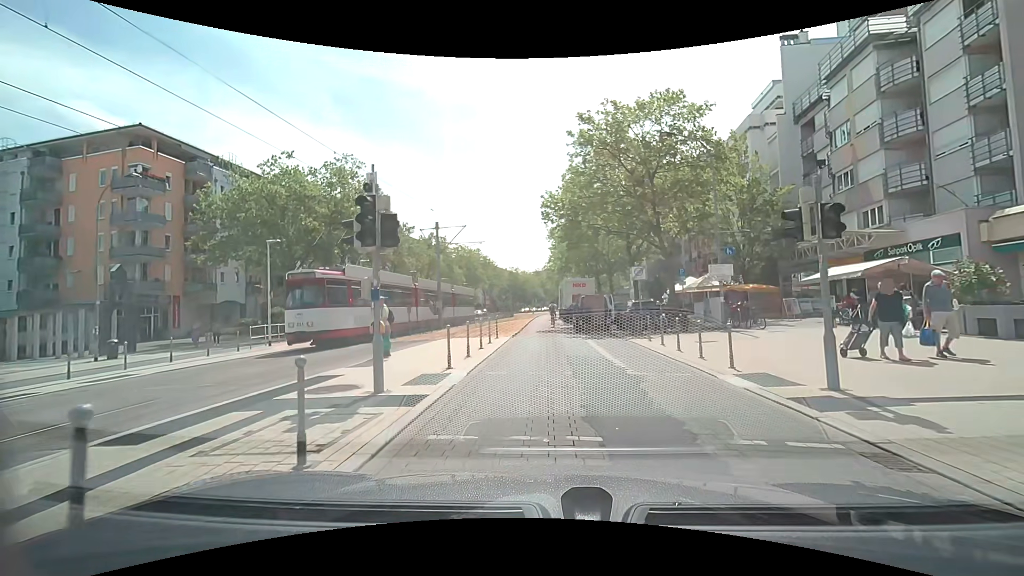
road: tertiary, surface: paving_stones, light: Day
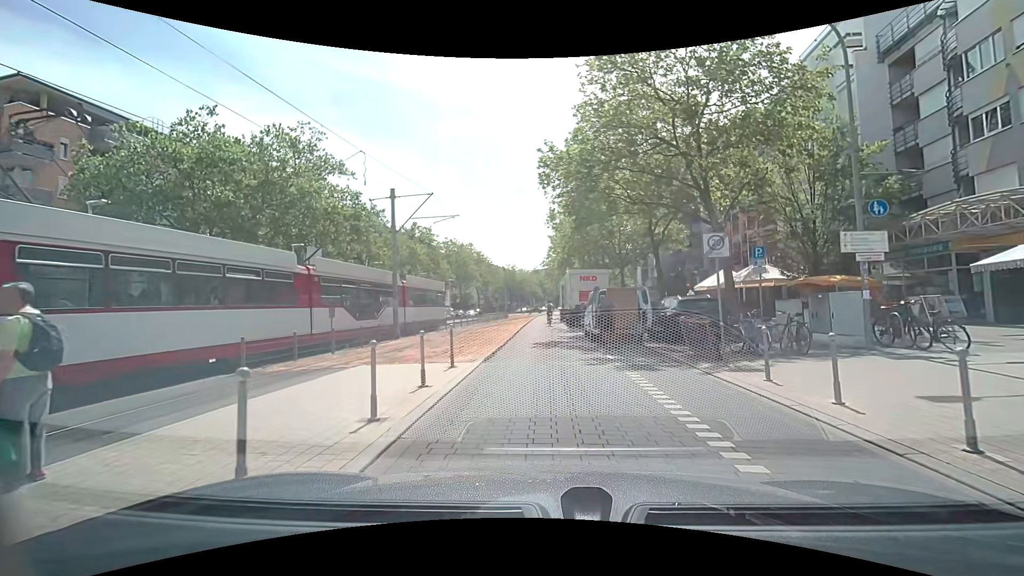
(0.0, +9.8) m; 0°
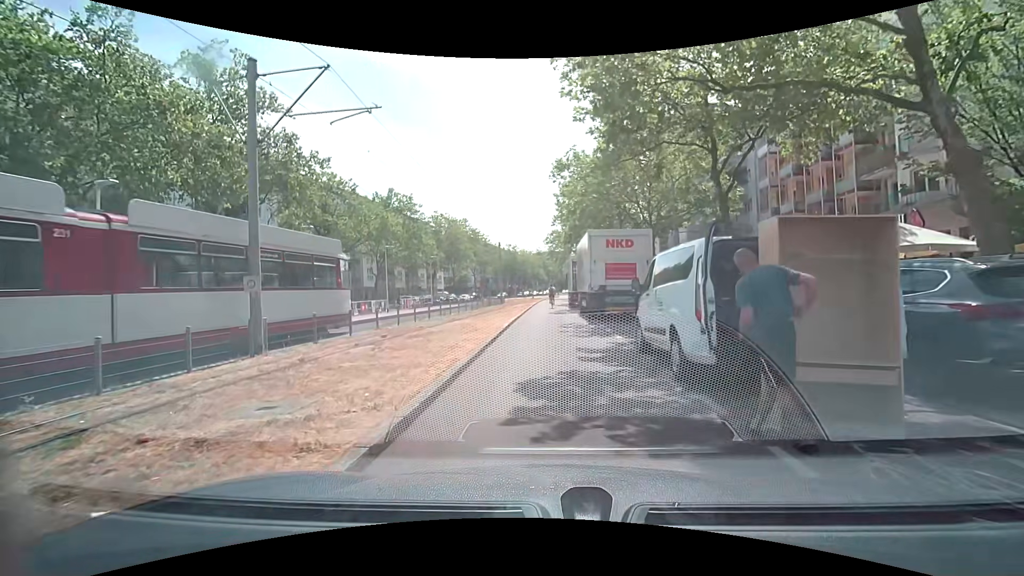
(0.0, +12.1) m; +2°
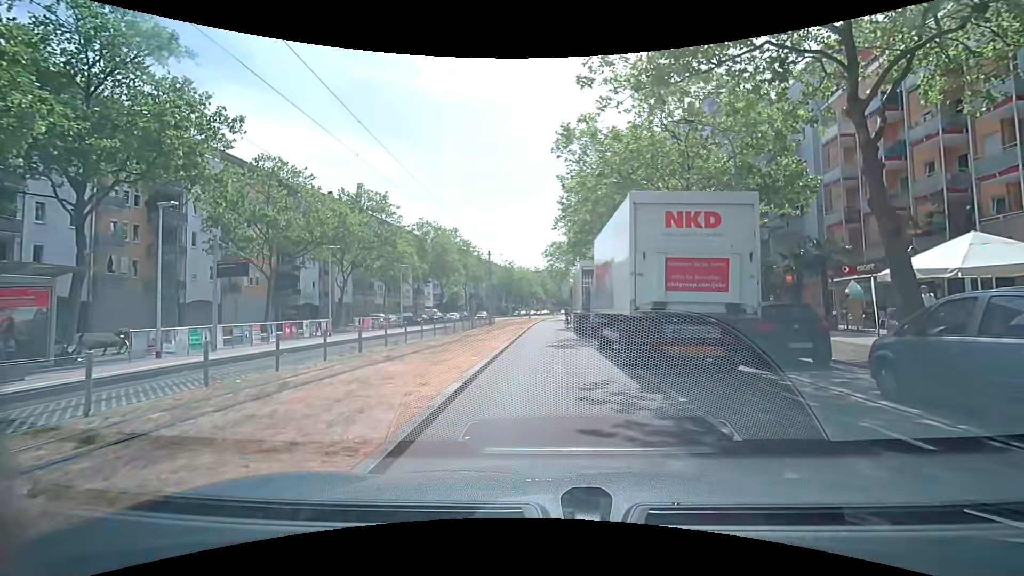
(-0.3, +10.2) m; -3°
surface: asphalt
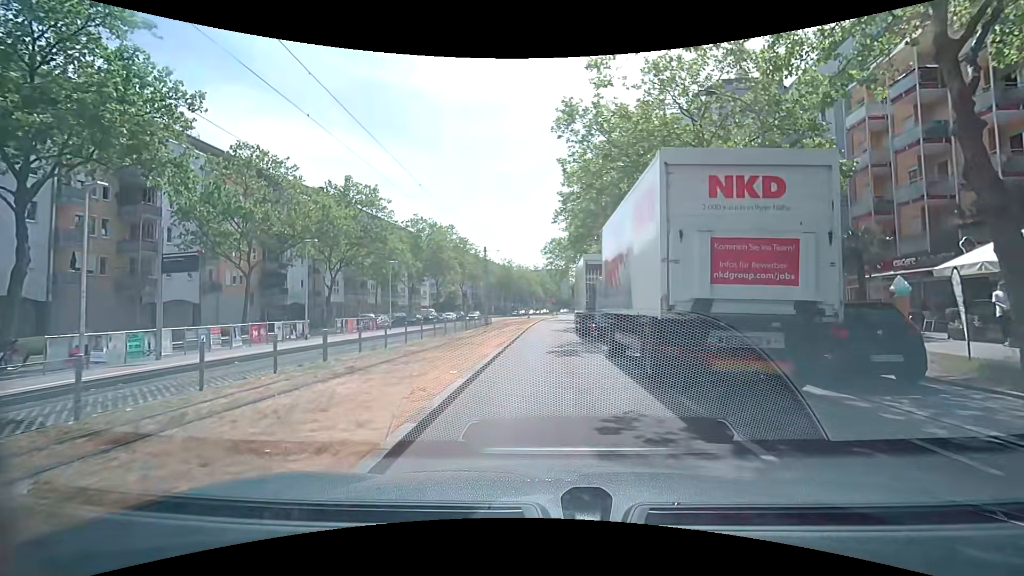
(0.0, +2.8) m; 0°
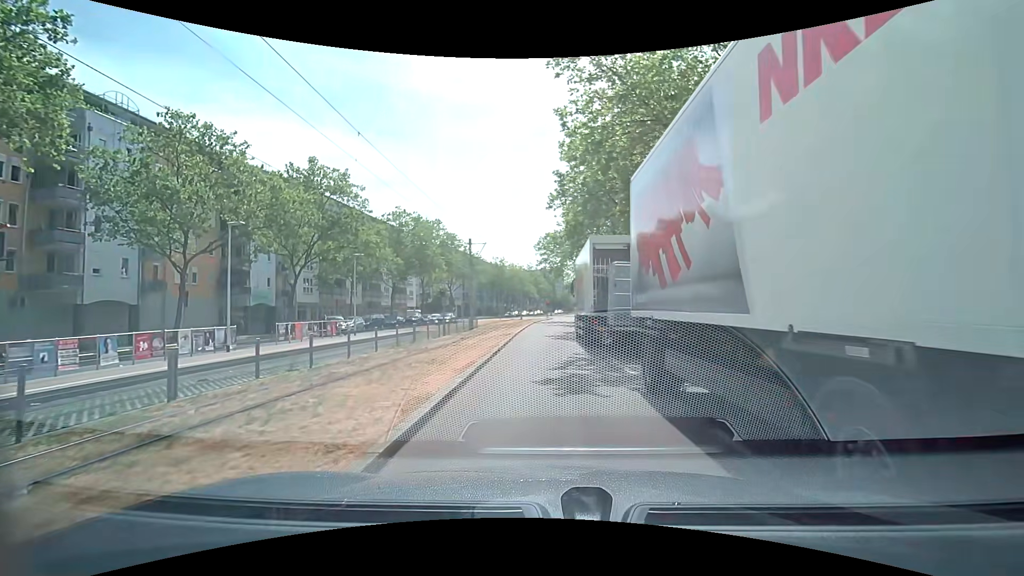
(0.0, +5.9) m; +1°
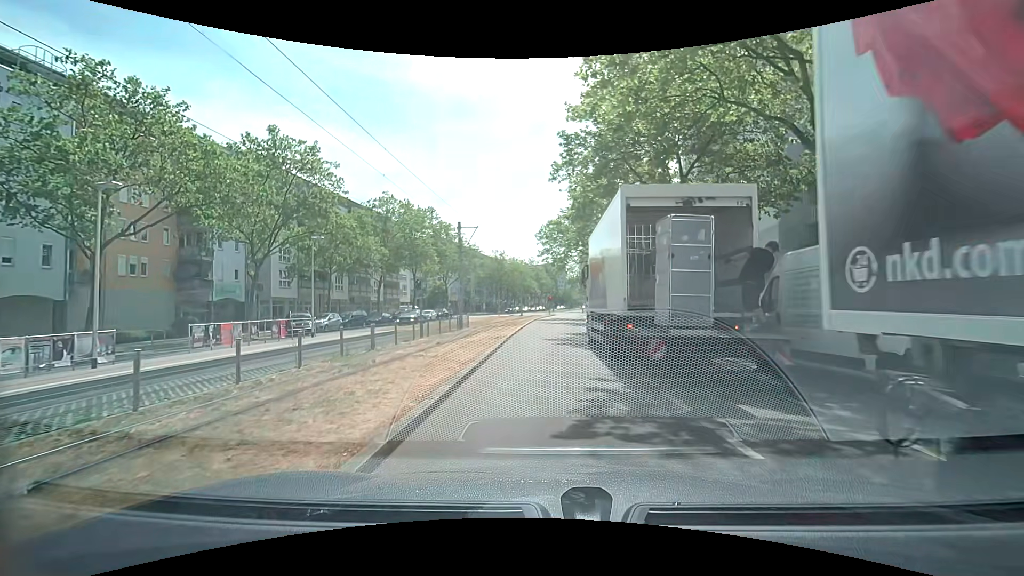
(0.0, +6.1) m; -1°
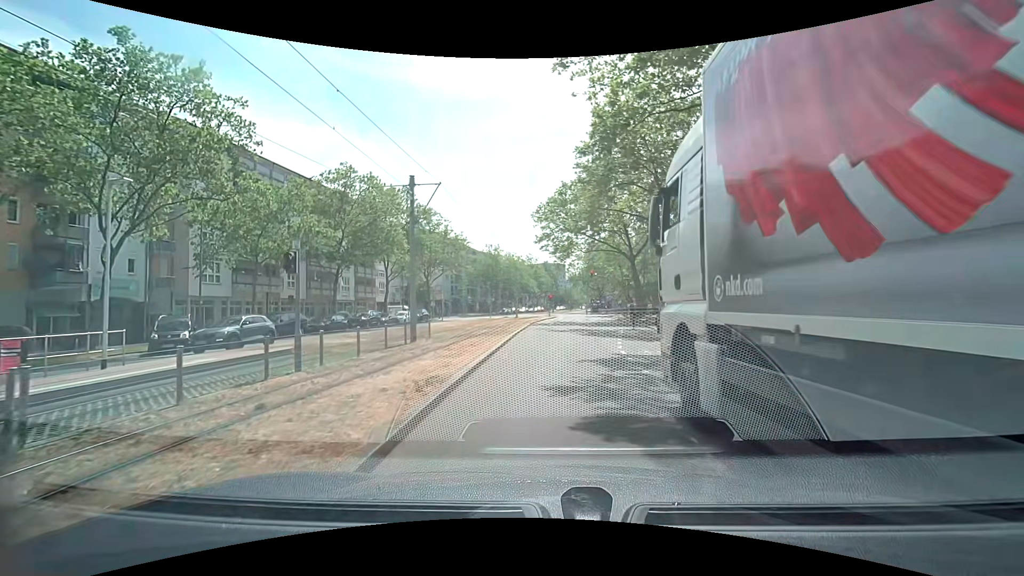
(+0.1, +12.4) m; +1°
